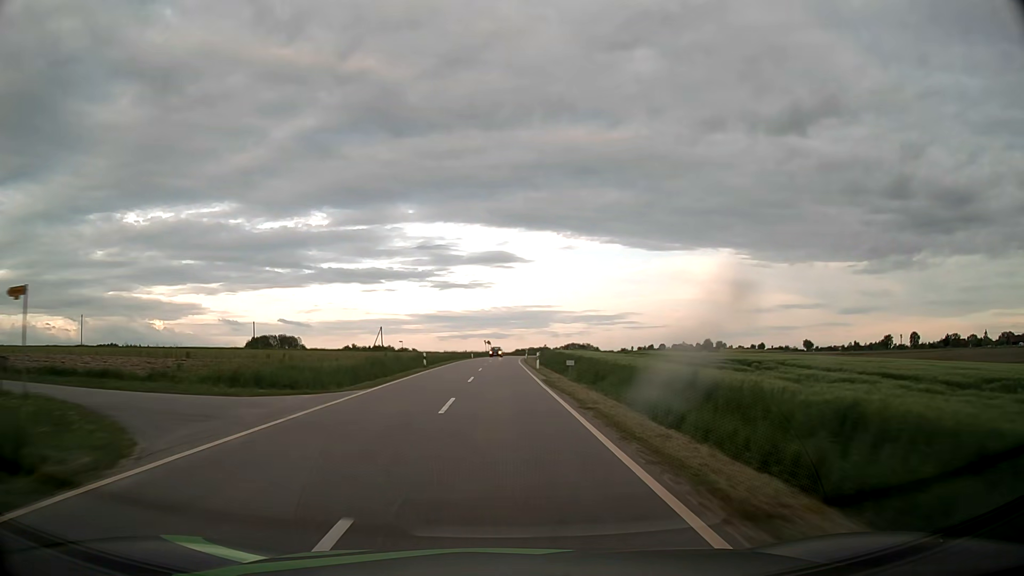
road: tertiary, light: Day
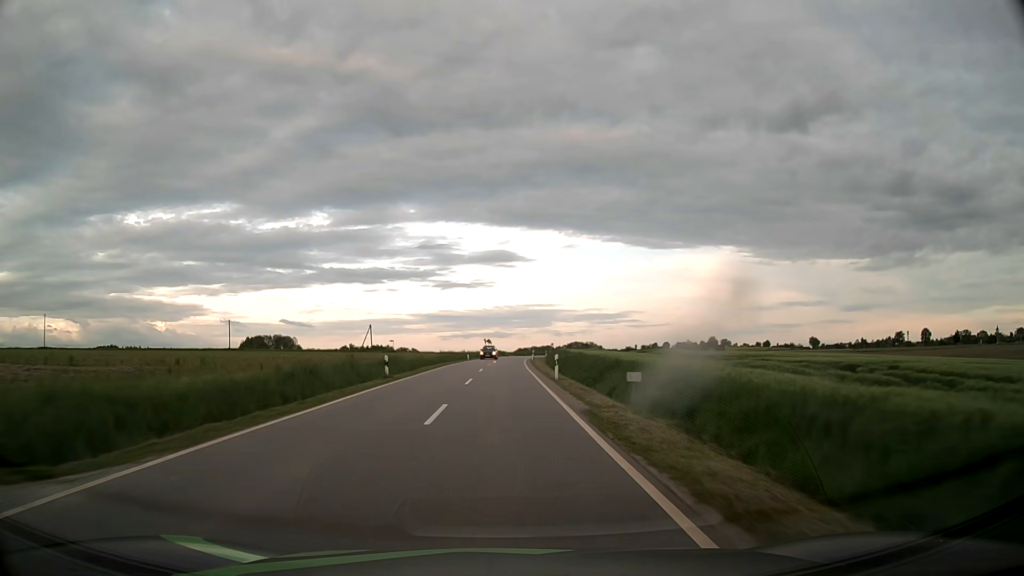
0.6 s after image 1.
(0.0, +14.1) m; 0°
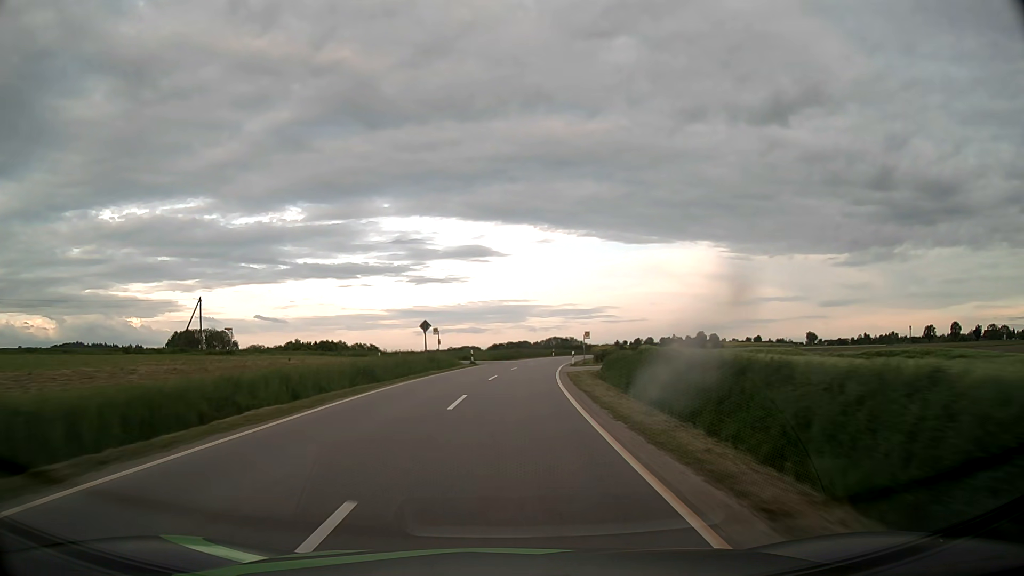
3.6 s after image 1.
(+0.2, +70.6) m; +2°
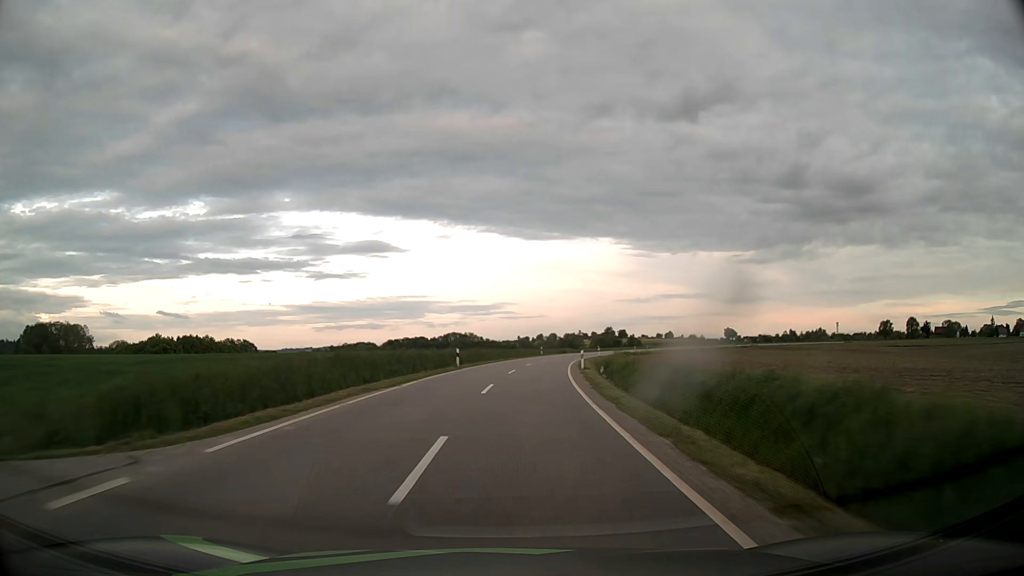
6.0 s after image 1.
(+3.3, +56.6) m; +9°
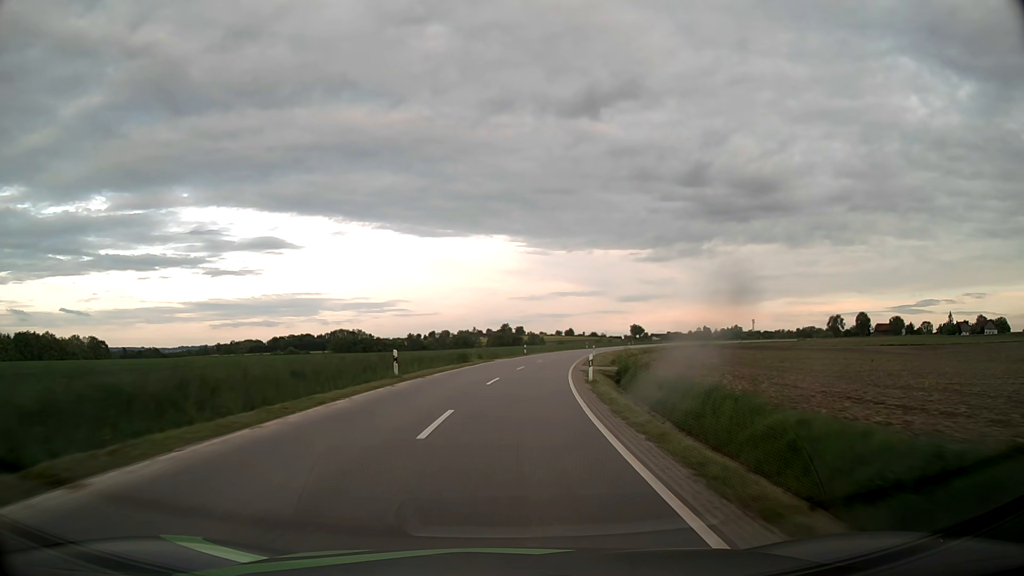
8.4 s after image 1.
(+4.1, +56.7) m; +9°
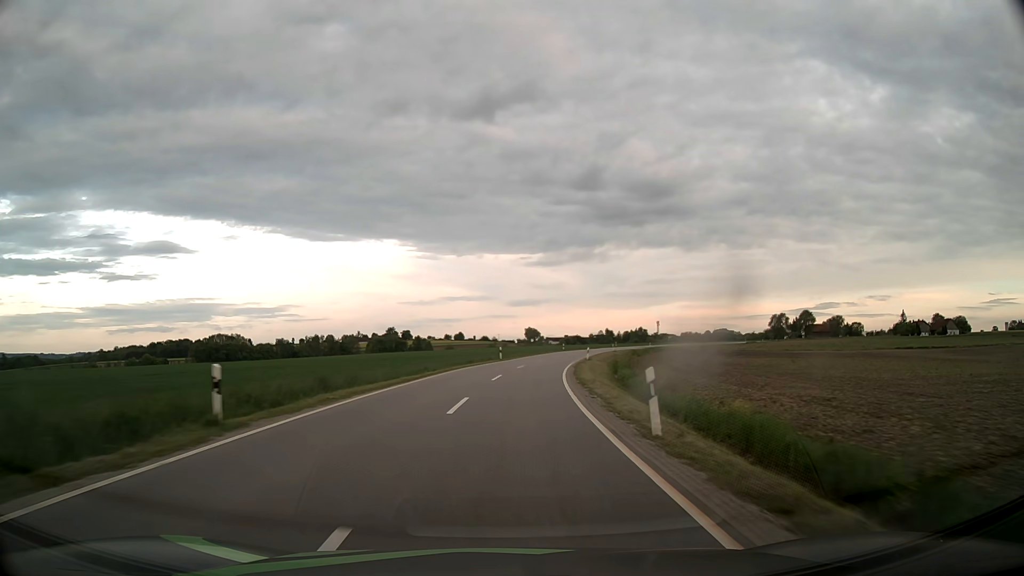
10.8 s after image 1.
(+4.6, +56.8) m; +9°
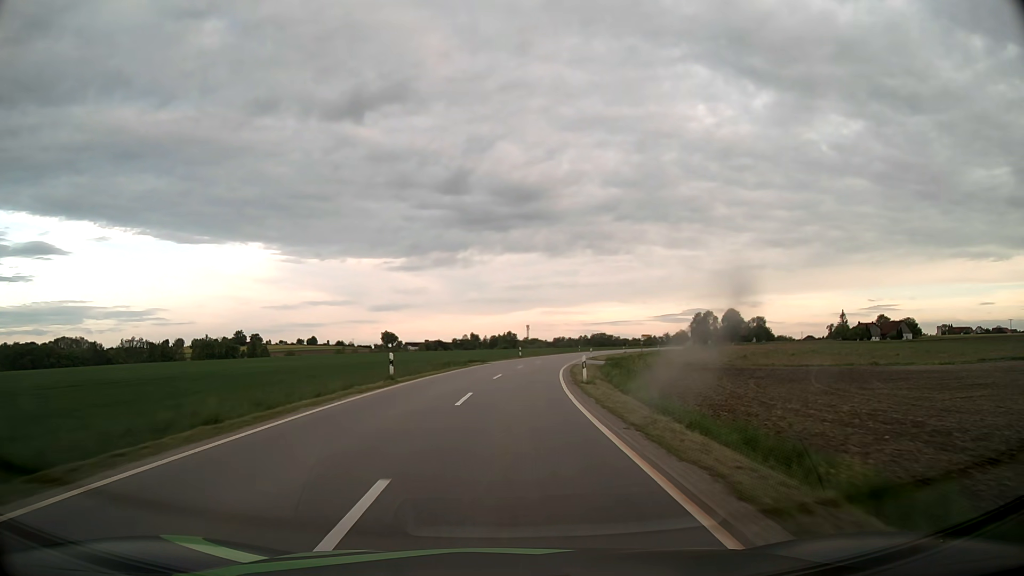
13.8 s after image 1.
(+7.3, +70.5) m; +12°
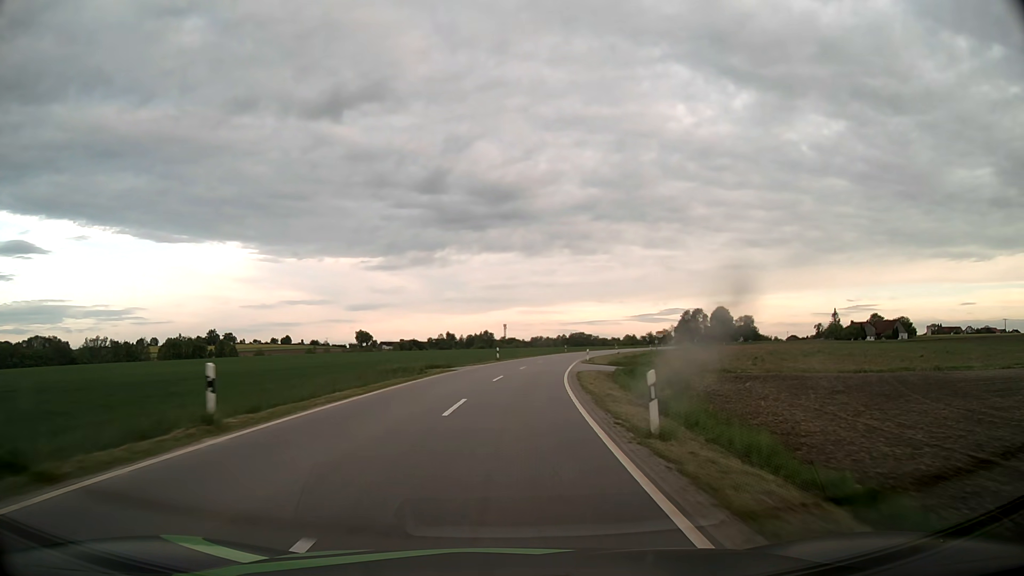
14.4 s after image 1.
(+0.2, +14.2) m; +2°
(0, +10) (+1, +20) (+1, +30) (+2, +40) (+3, +50) (+5, +60) (+7, +70) (+9, +79) (+11, +89) (+14, +99) m
